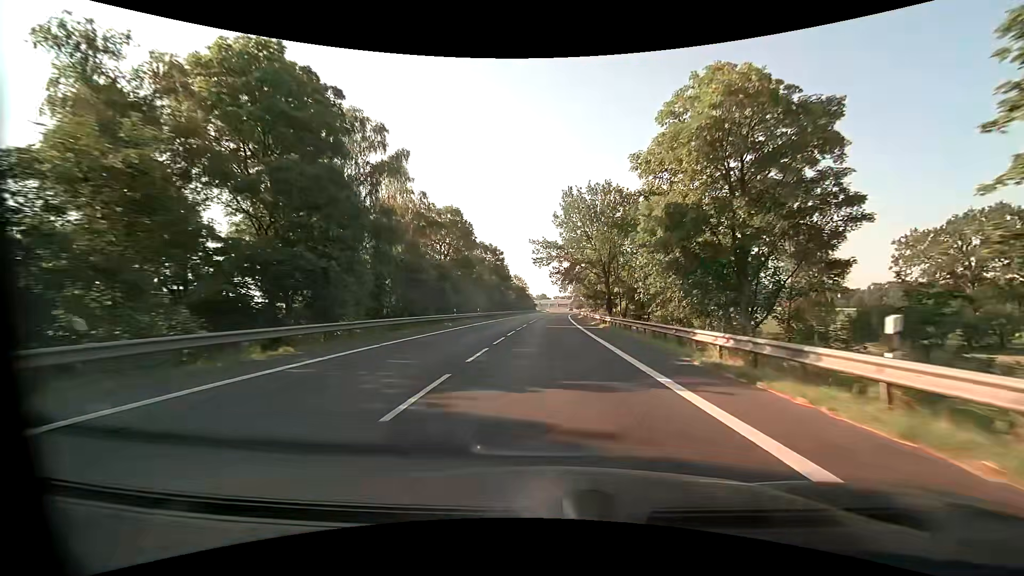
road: primary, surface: asphalt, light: Day
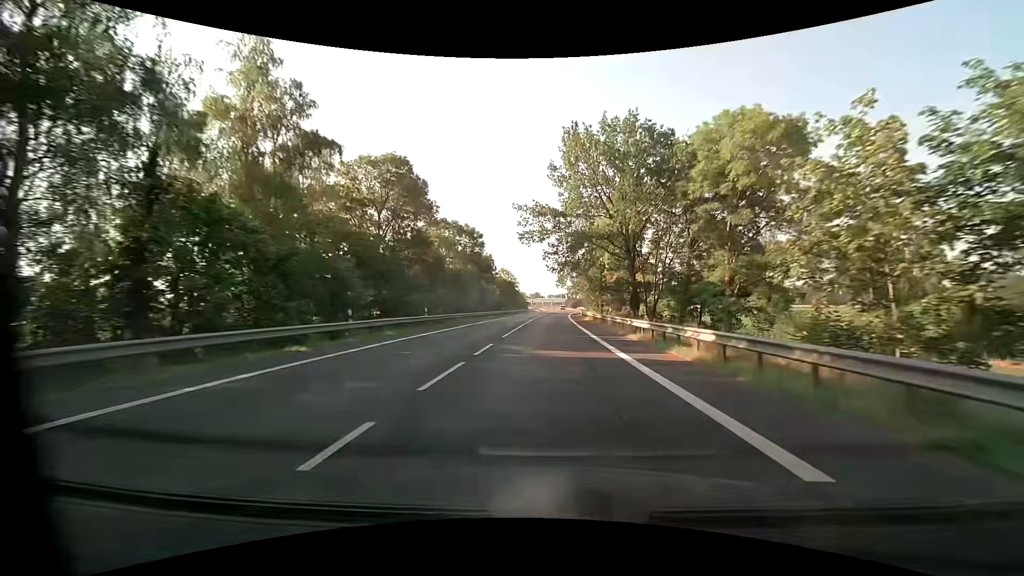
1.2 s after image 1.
(+0.1, +22.7) m; +1°
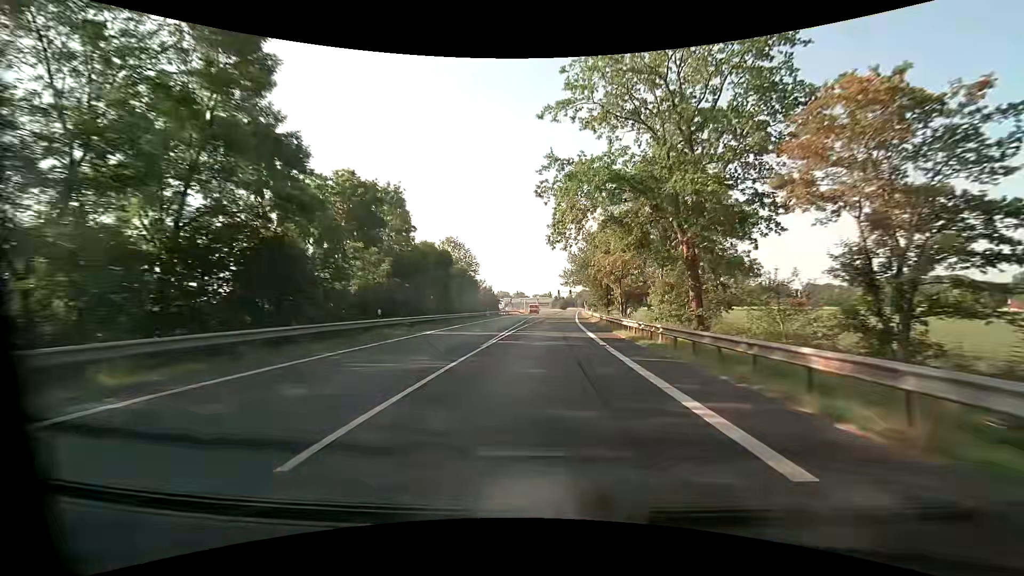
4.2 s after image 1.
(+0.6, +56.7) m; +2°
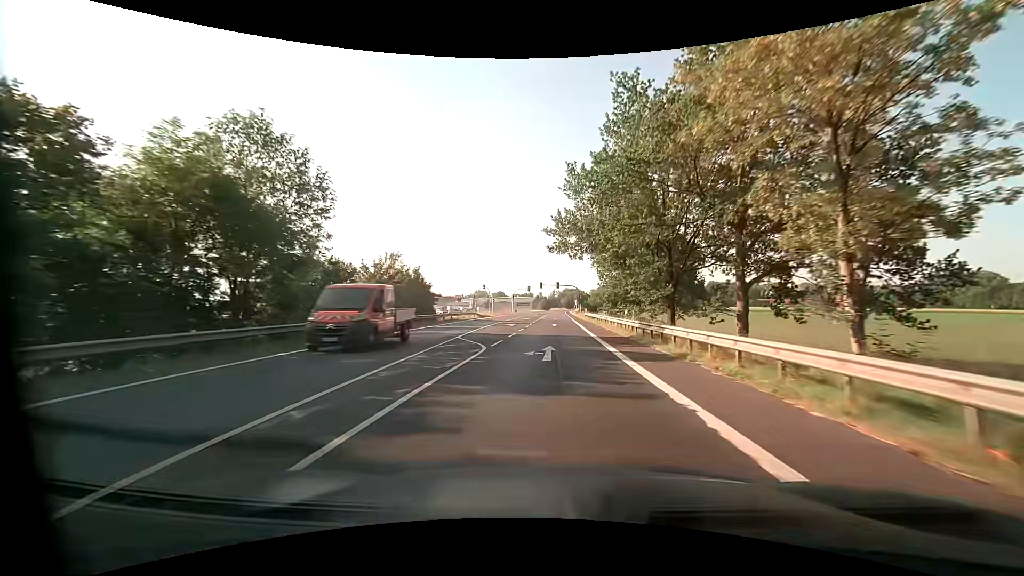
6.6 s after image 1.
(+0.8, +45.3) m; +2°
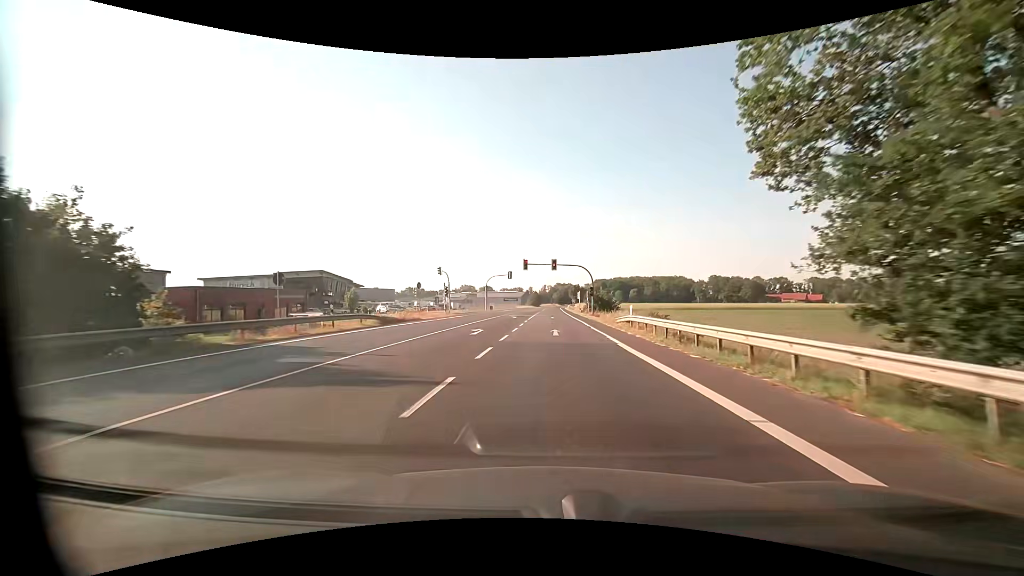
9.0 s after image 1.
(+0.4, +41.4) m; +1°
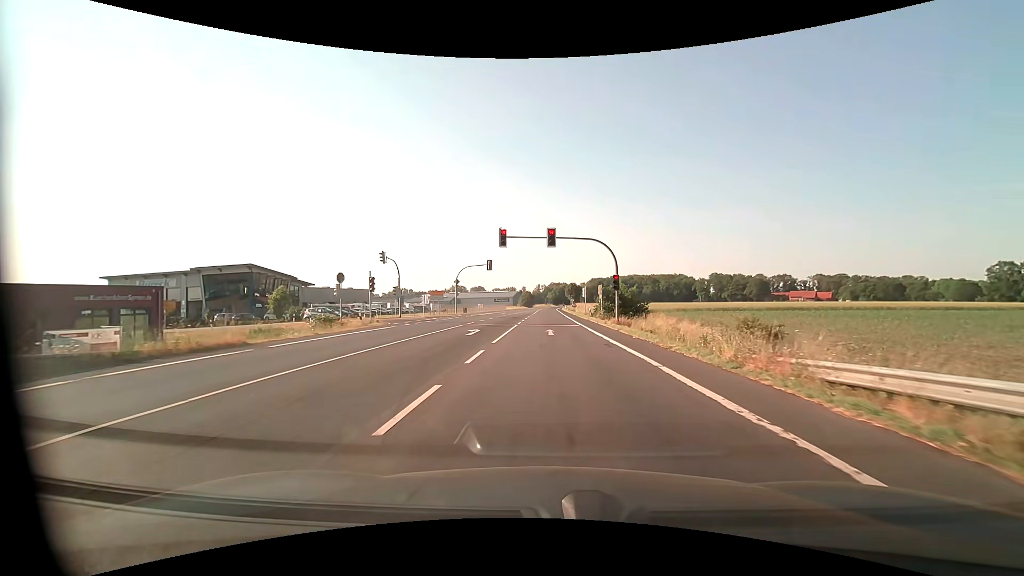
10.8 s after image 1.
(+0.1, +24.1) m; +1°
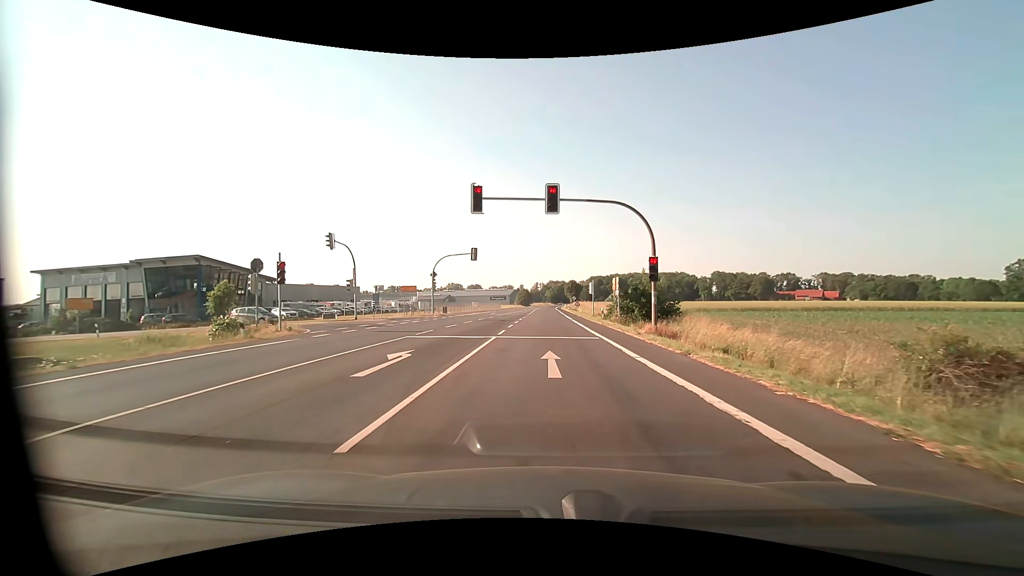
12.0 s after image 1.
(0.0, +12.2) m; 0°
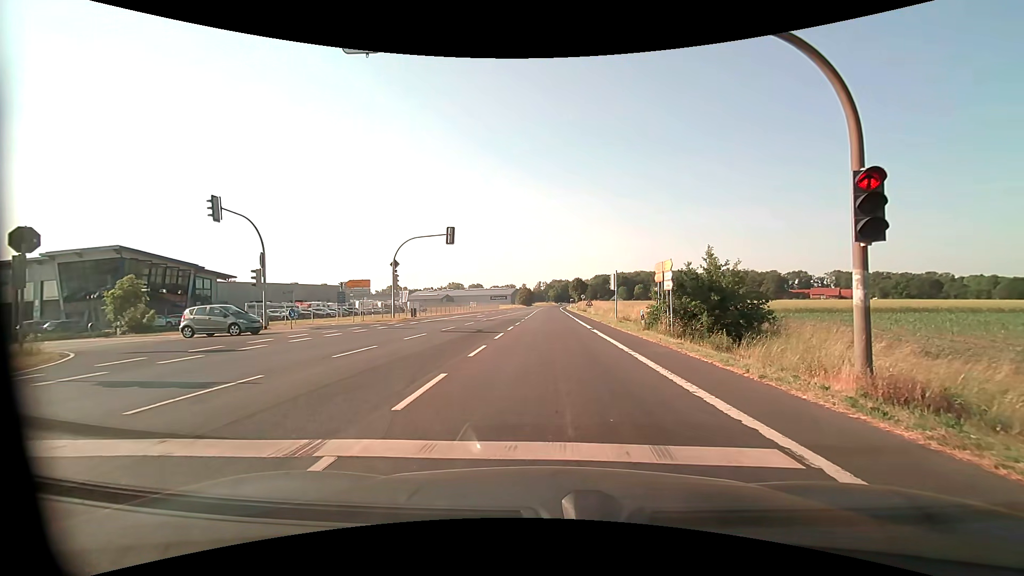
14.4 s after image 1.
(0.0, +13.8) m; 0°
(0, +10) (0, +20) (0, +30) (0, +40) (0, +50) (0, +60) (0, +70) (0, +80) (0, +90) (+1, +100) m
